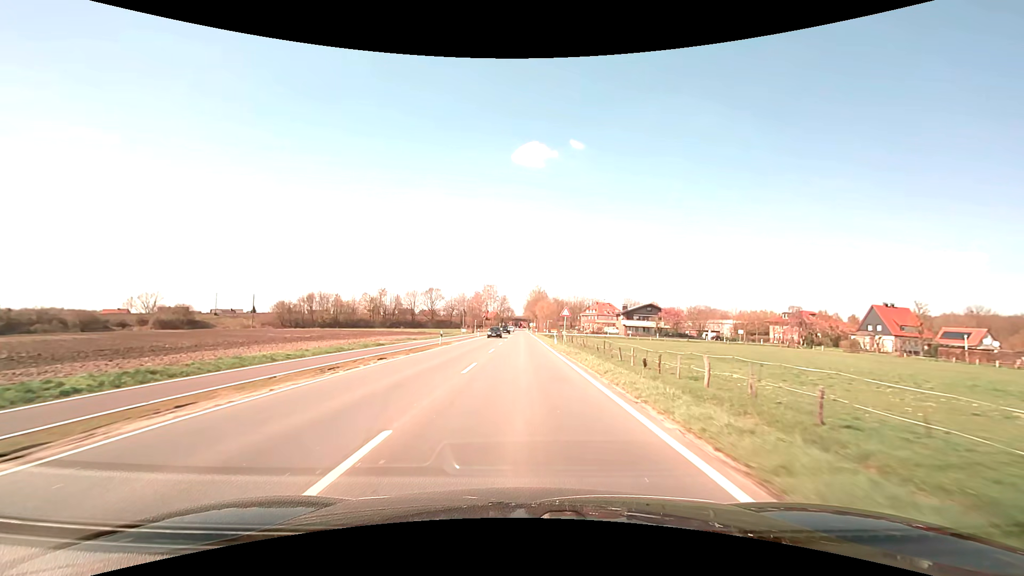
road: secondary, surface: asphalt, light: Day
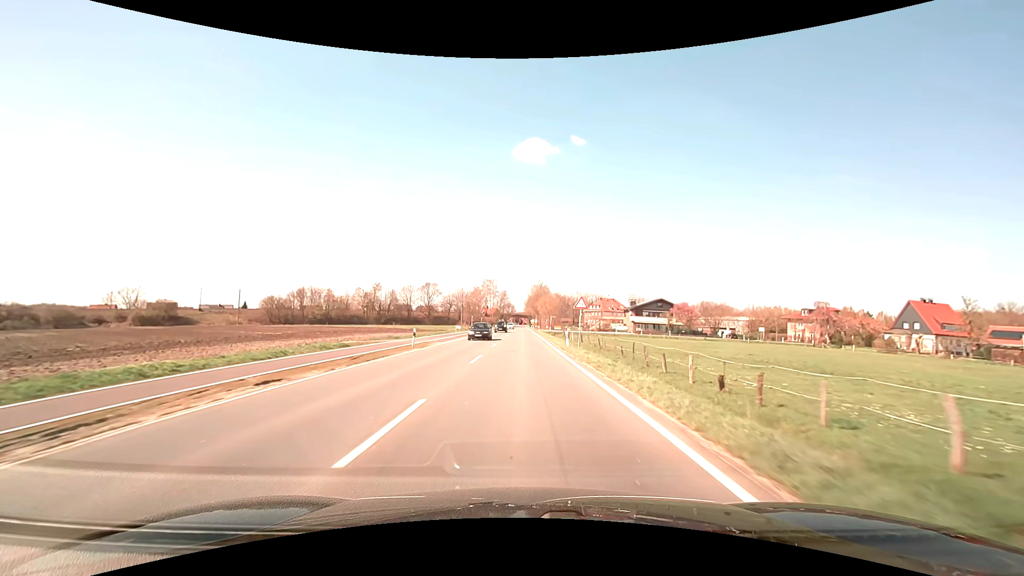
(0.0, +9.9) m; 0°
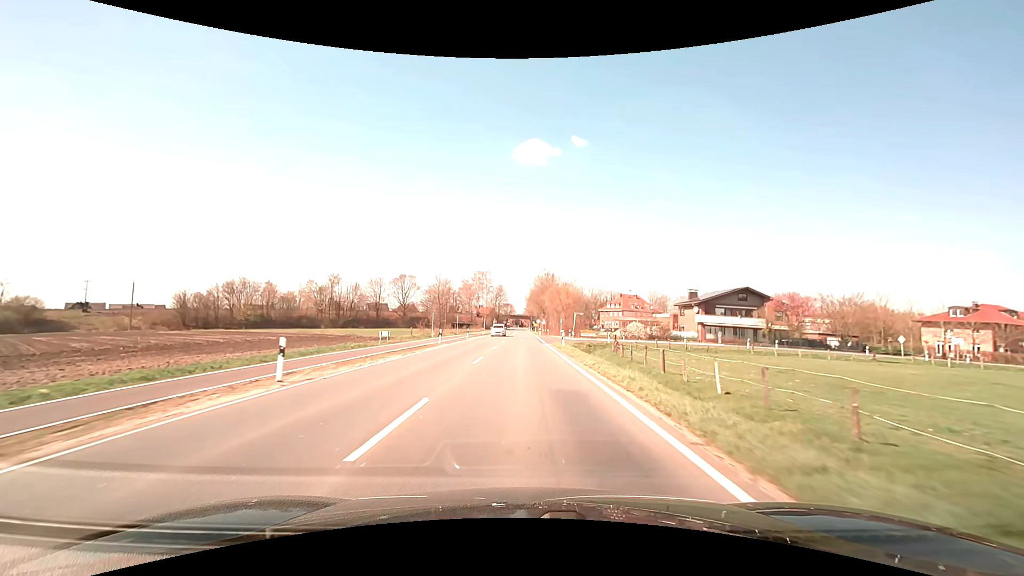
(0.0, +48.3) m; 0°
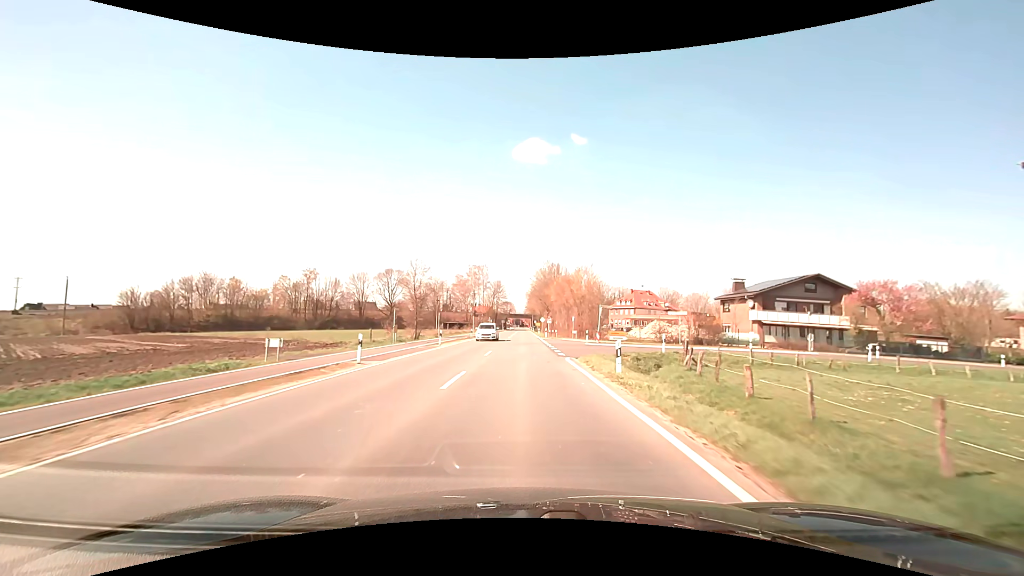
(0.0, +18.8) m; 0°
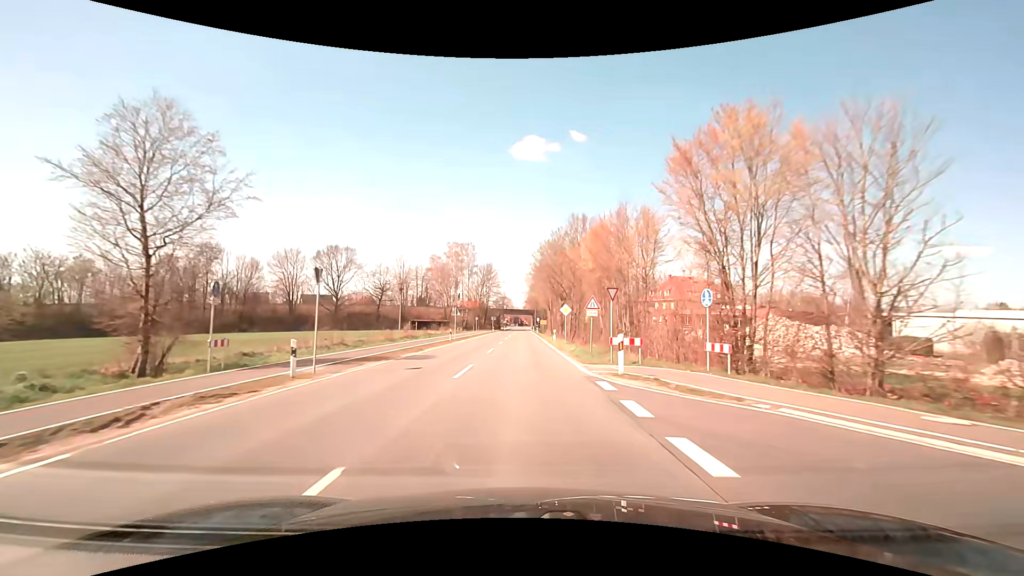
(0.0, +46.3) m; 0°
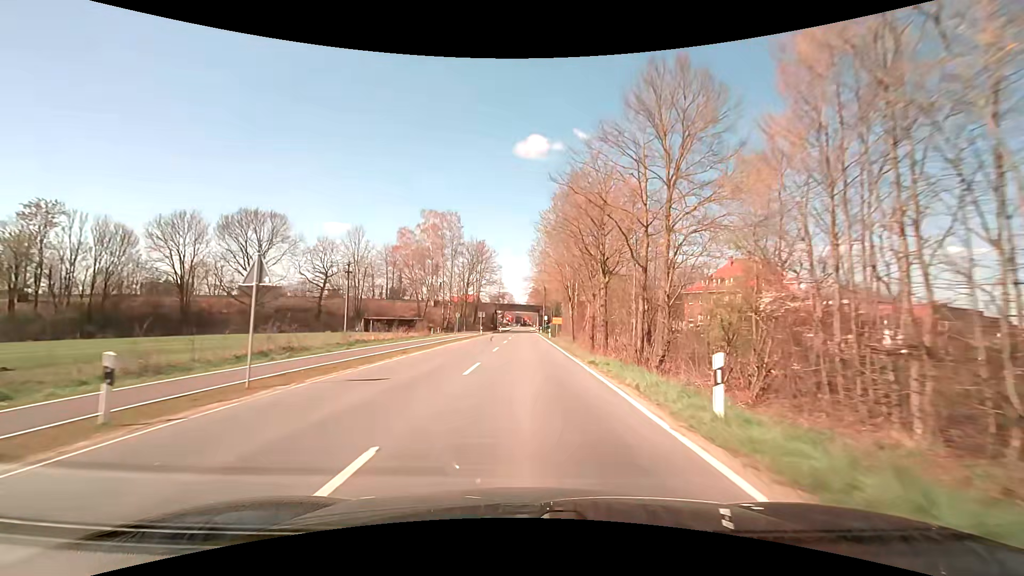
(0.0, +35.7) m; 0°
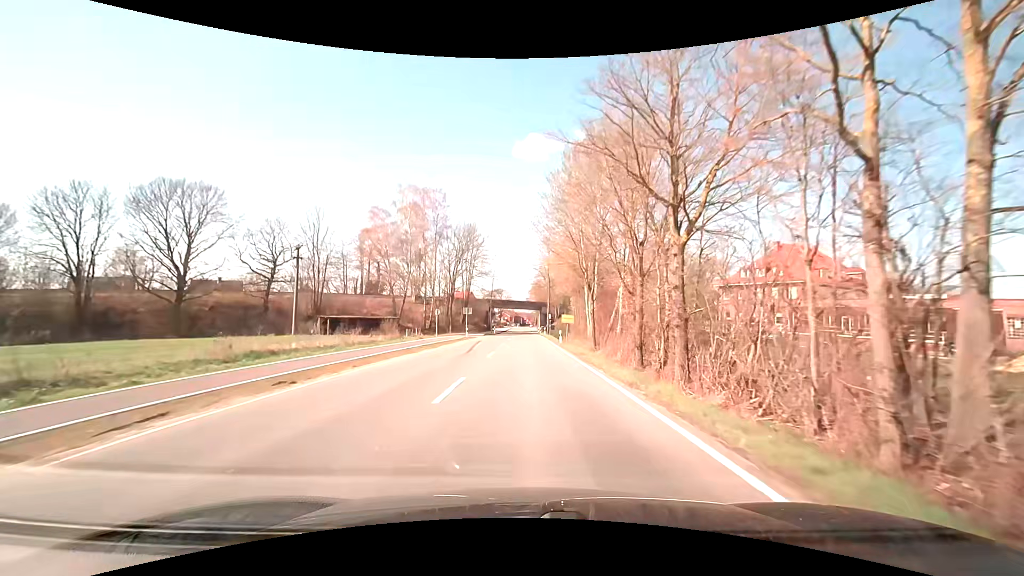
(0.0, +17.0) m; 0°
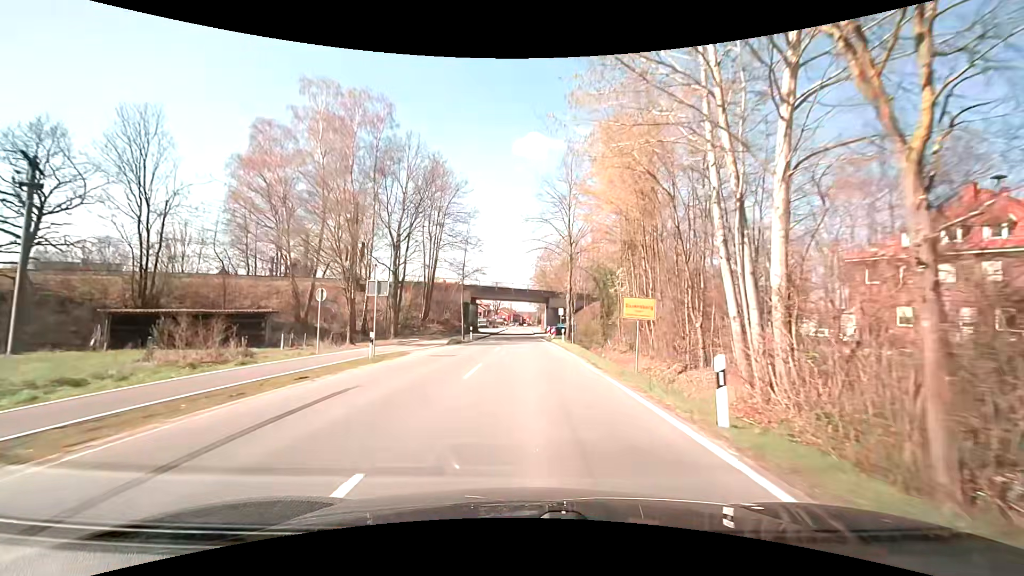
(0.0, +32.5) m; 0°
(0, +10) (0, +20) (0, +30) (0, +40) (0, +50) (0, +60) (0, +70) (-1, +80) (-1, +90) (-1, +100) m
